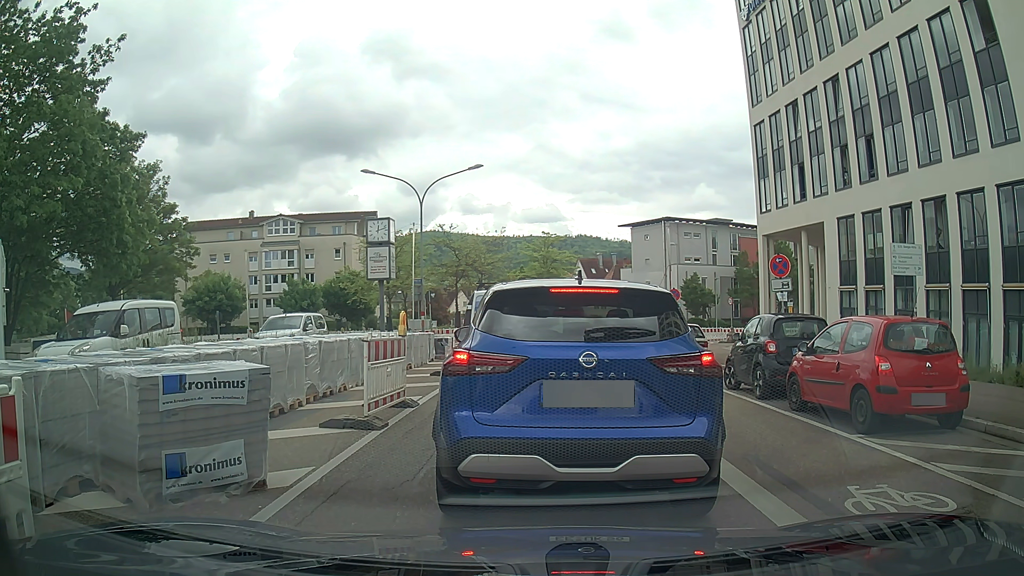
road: tertiary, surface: asphalt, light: Day
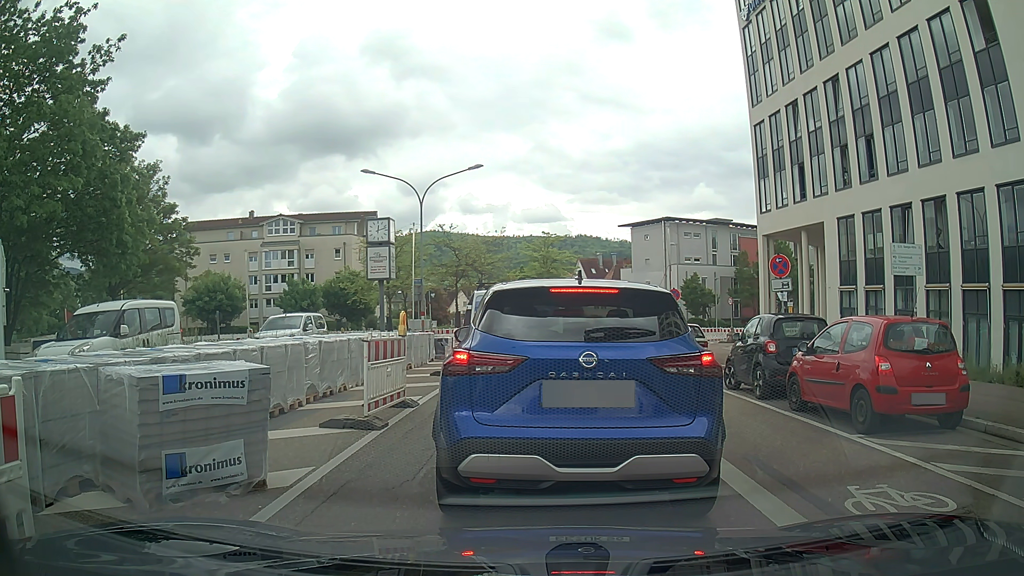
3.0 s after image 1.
(0.0, 0.0) m; 0°
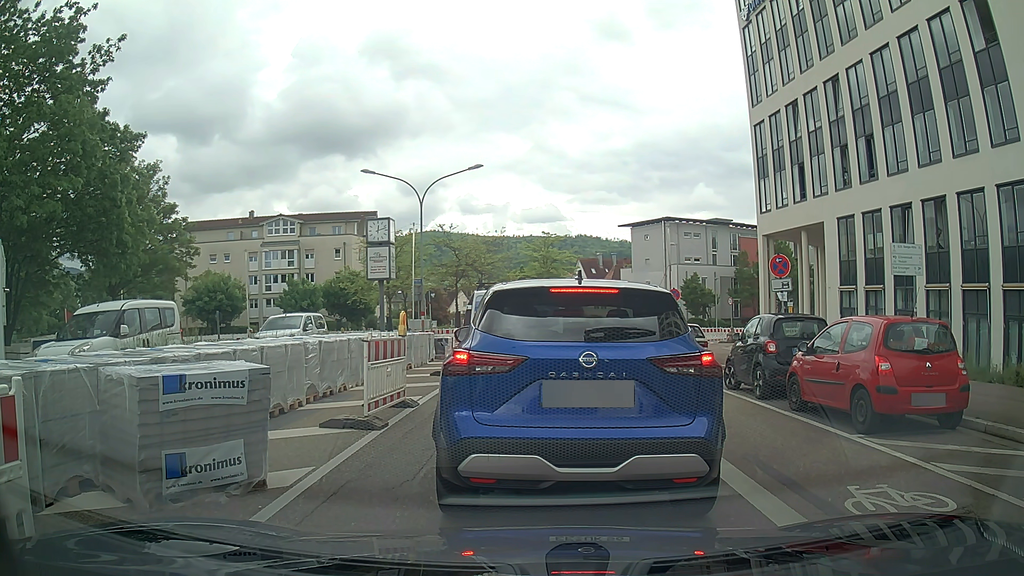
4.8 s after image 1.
(0.0, 0.0) m; 0°
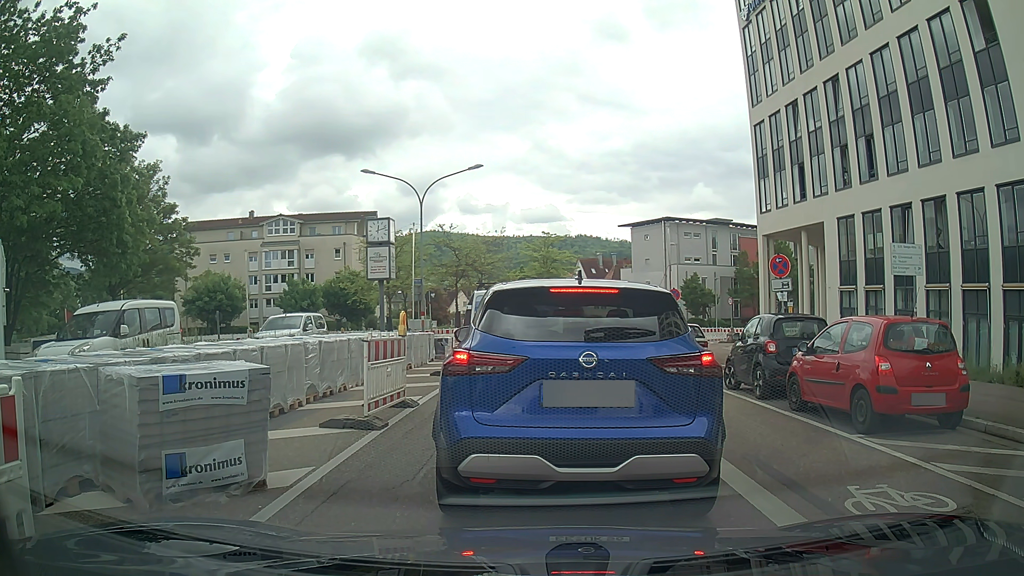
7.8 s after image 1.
(0.0, 0.0) m; 0°
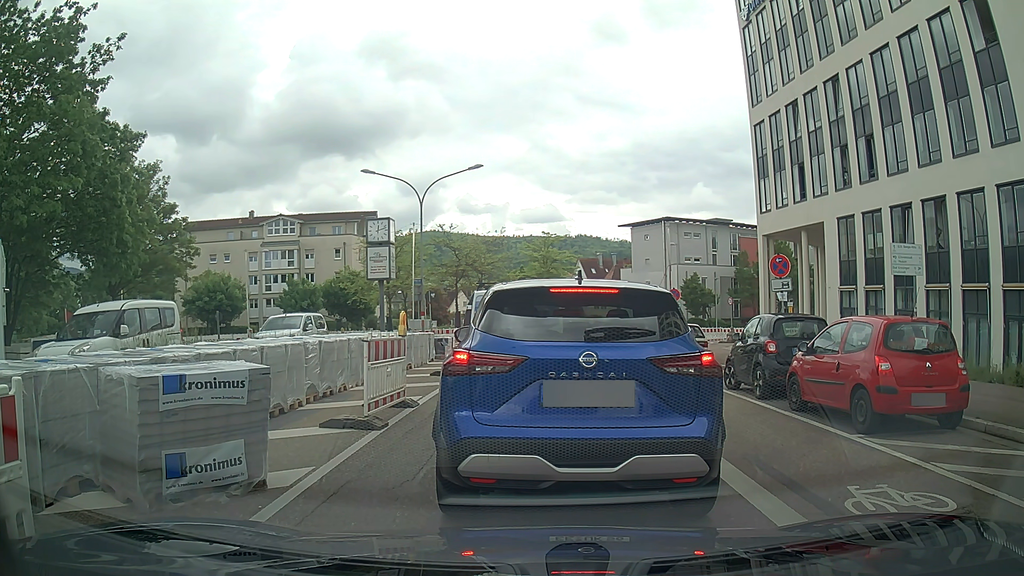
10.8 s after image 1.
(0.0, 0.0) m; 0°
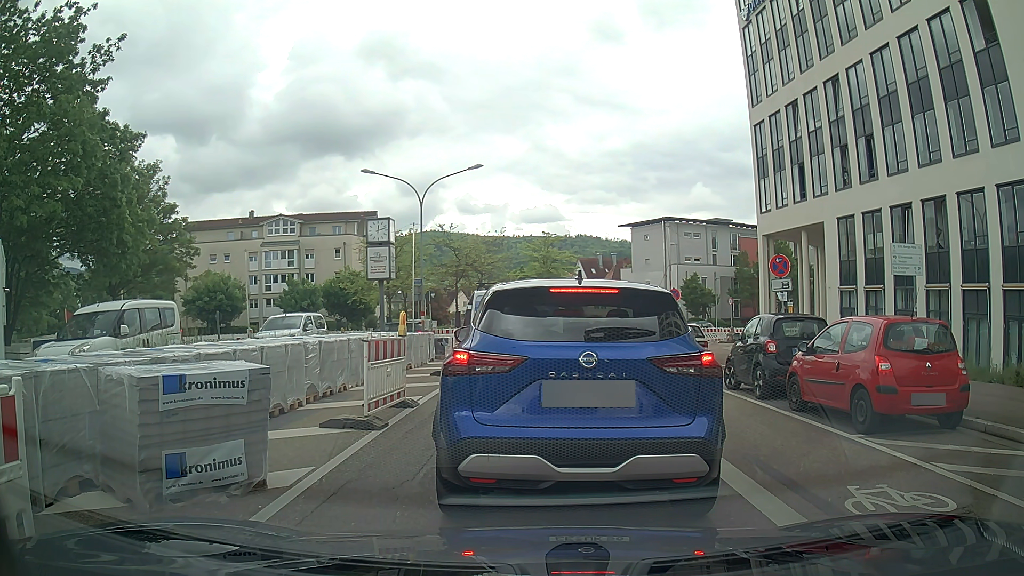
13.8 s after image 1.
(0.0, 0.0) m; 0°
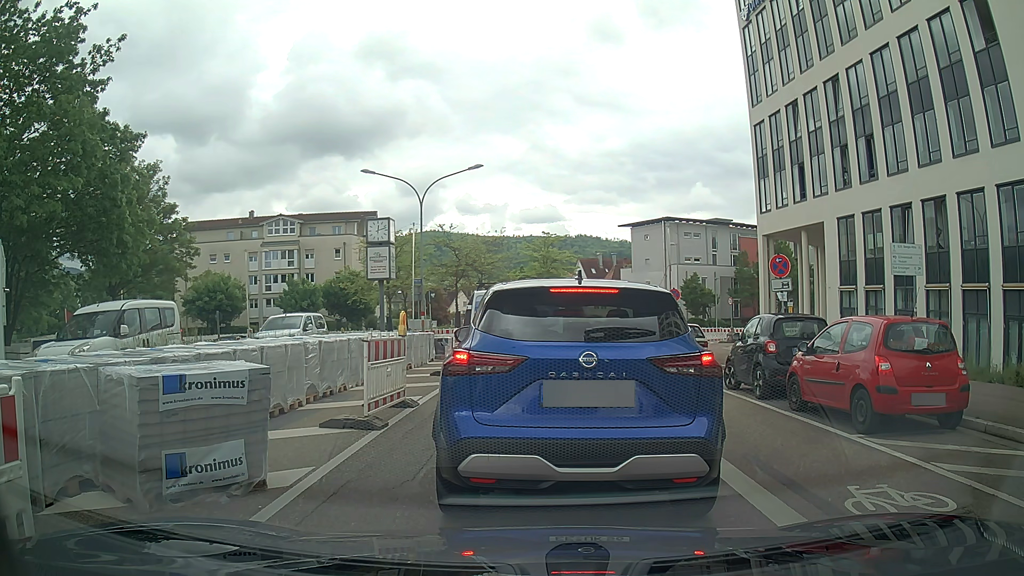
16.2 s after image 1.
(0.0, 0.0) m; 0°
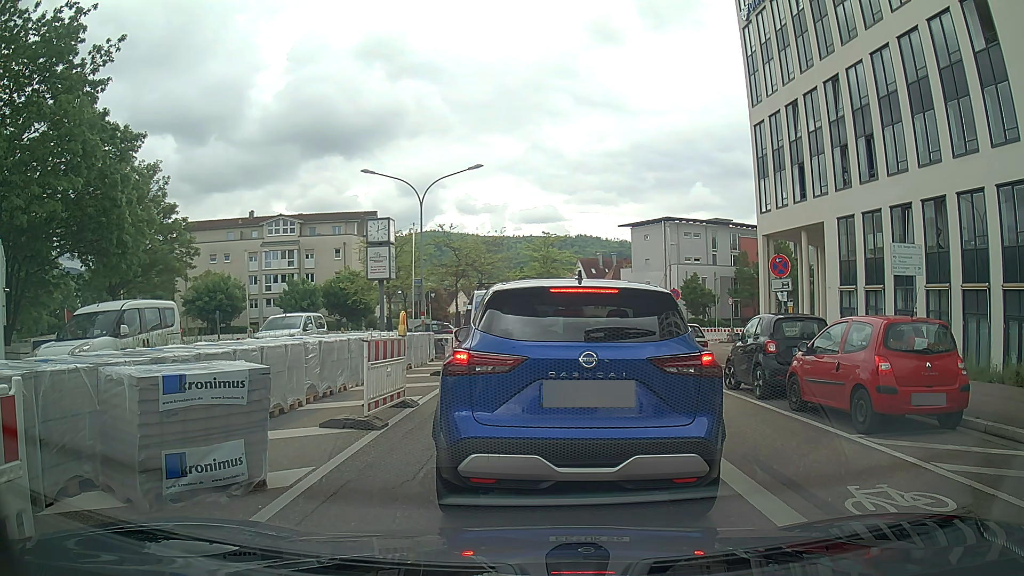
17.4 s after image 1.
(0.0, 0.0) m; 0°
